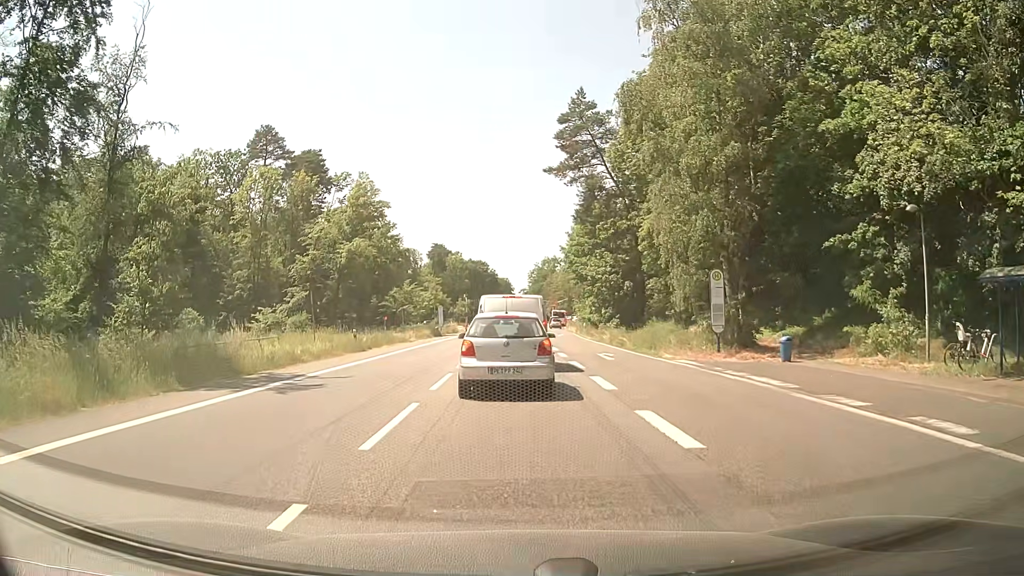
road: secondary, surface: asphalt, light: Day
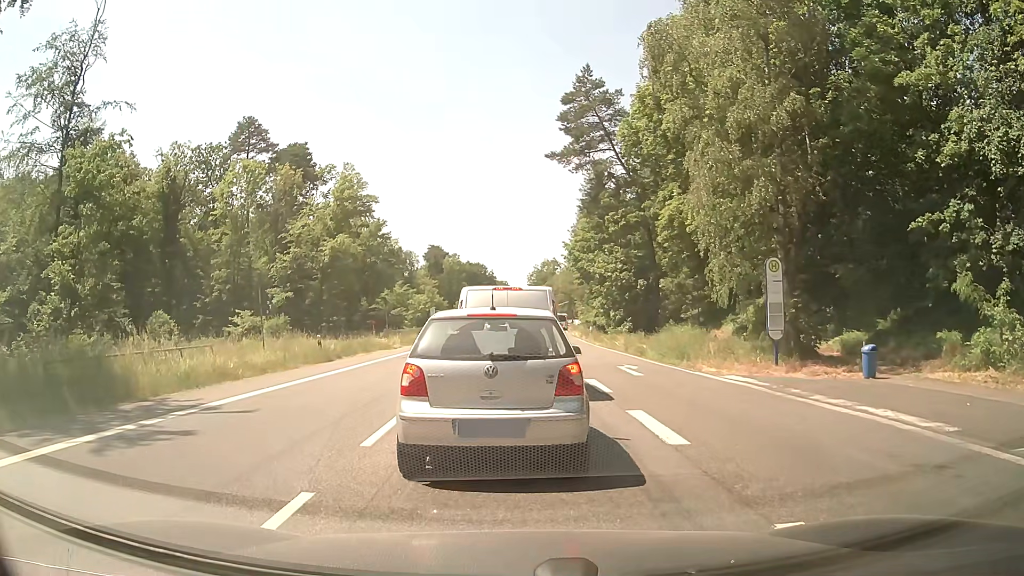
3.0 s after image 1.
(+0.1, +5.5) m; +1°
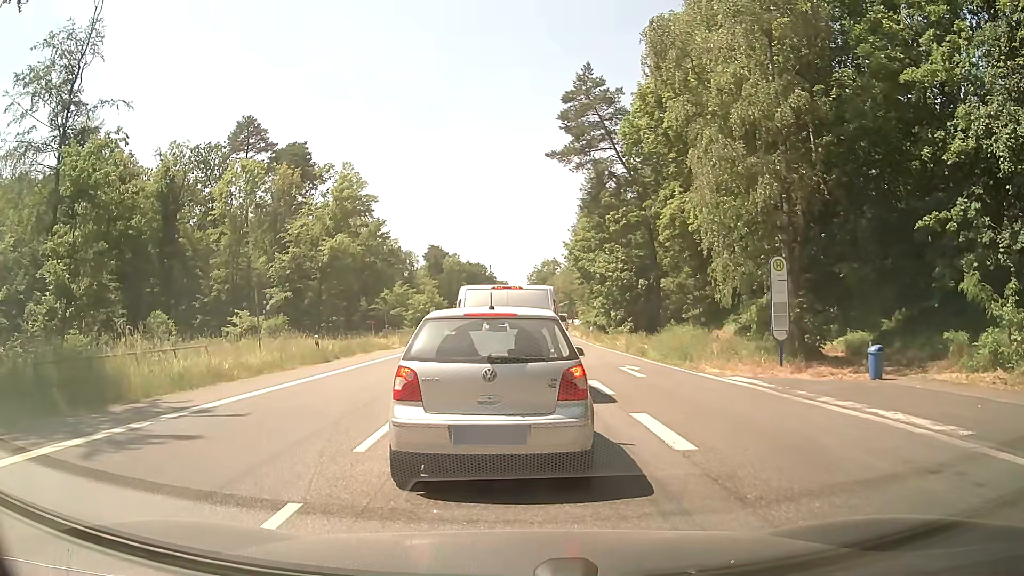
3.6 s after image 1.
(0.0, +0.3) m; 0°
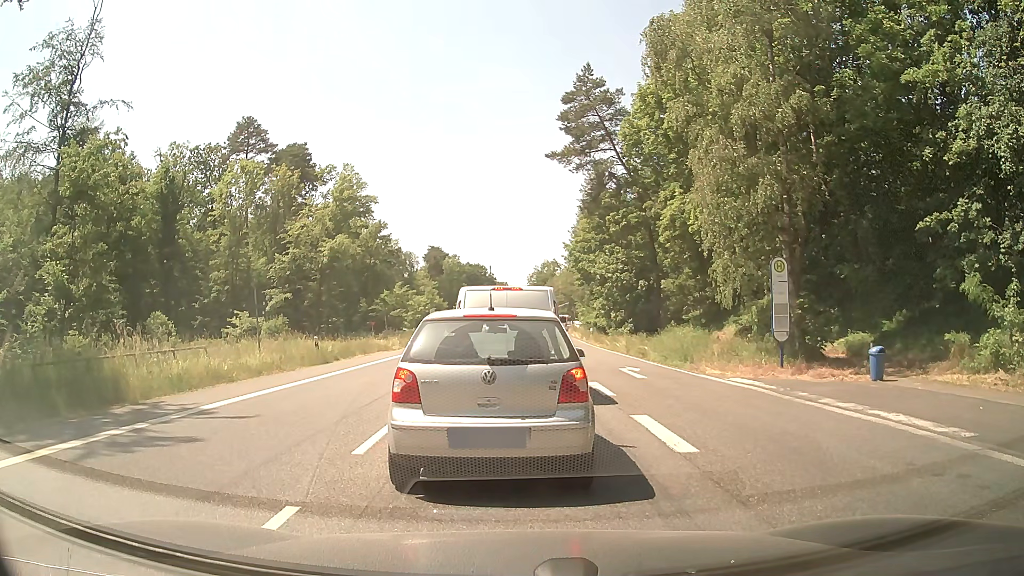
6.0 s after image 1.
(0.0, +0.1) m; 0°
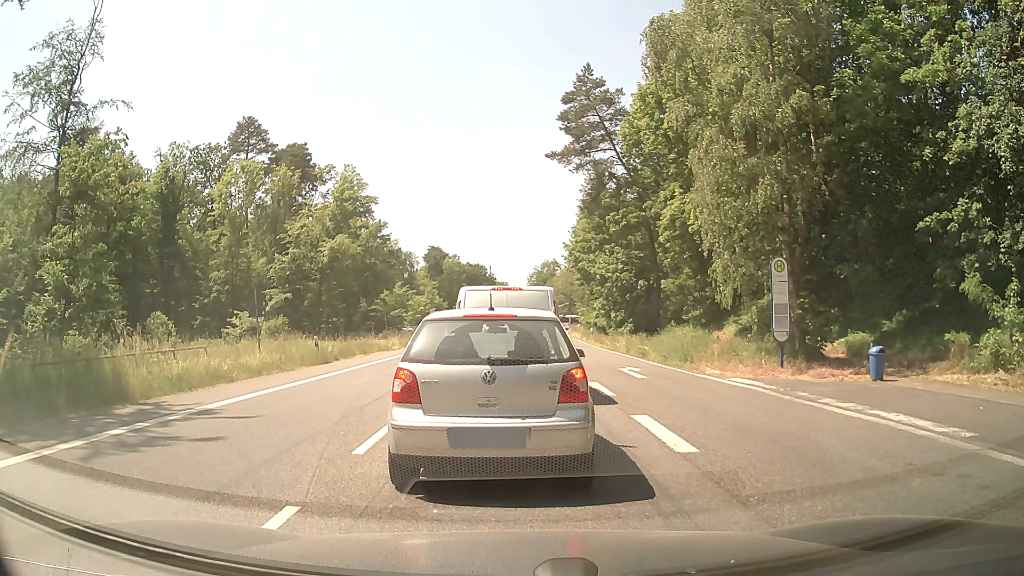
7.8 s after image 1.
(0.0, 0.0) m; 0°
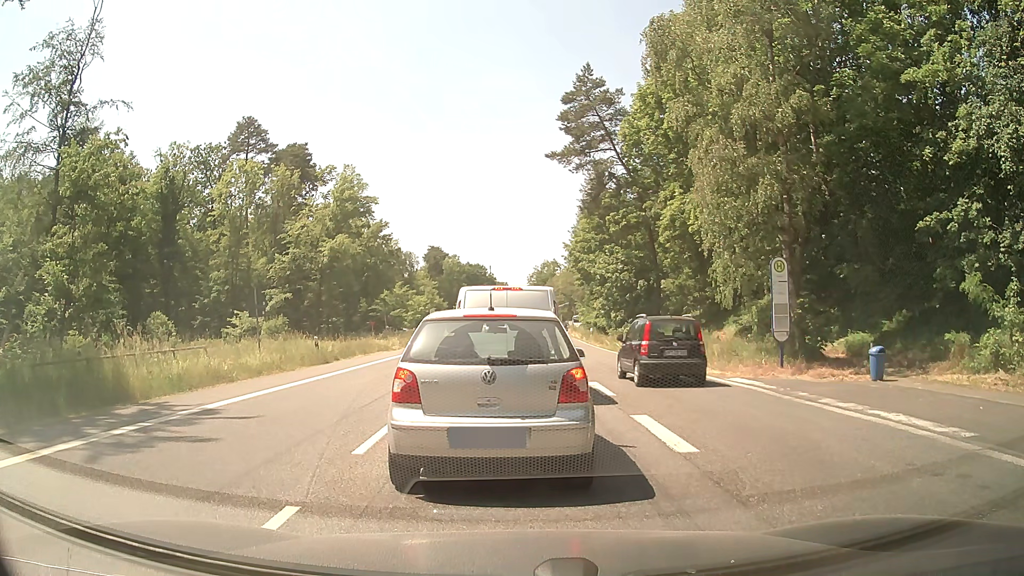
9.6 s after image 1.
(0.0, 0.0) m; 0°
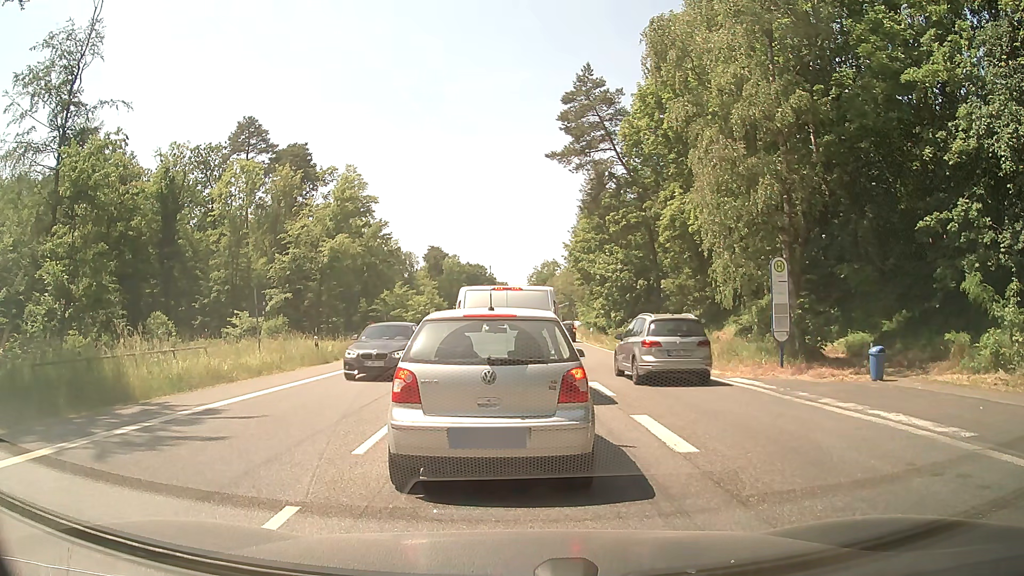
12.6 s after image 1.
(0.0, 0.0) m; 0°
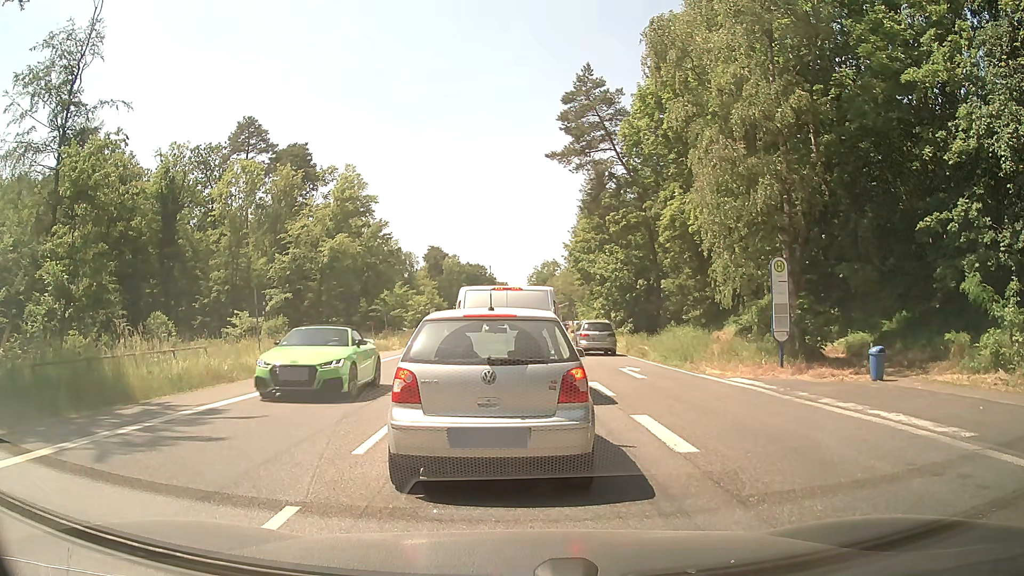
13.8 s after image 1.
(0.0, 0.0) m; 0°
